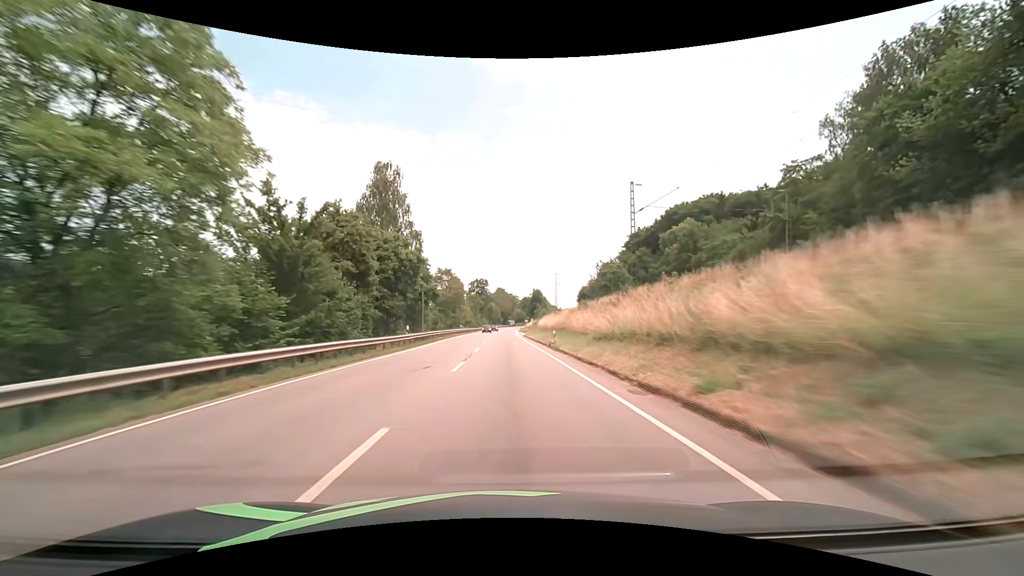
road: primary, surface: asphalt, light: Day
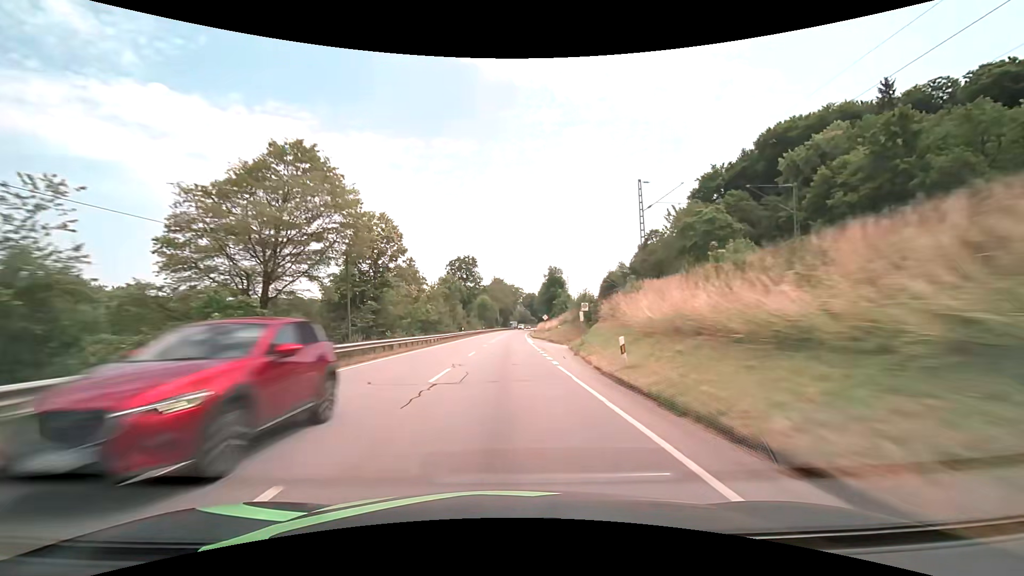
(-0.1, +63.4) m; 0°
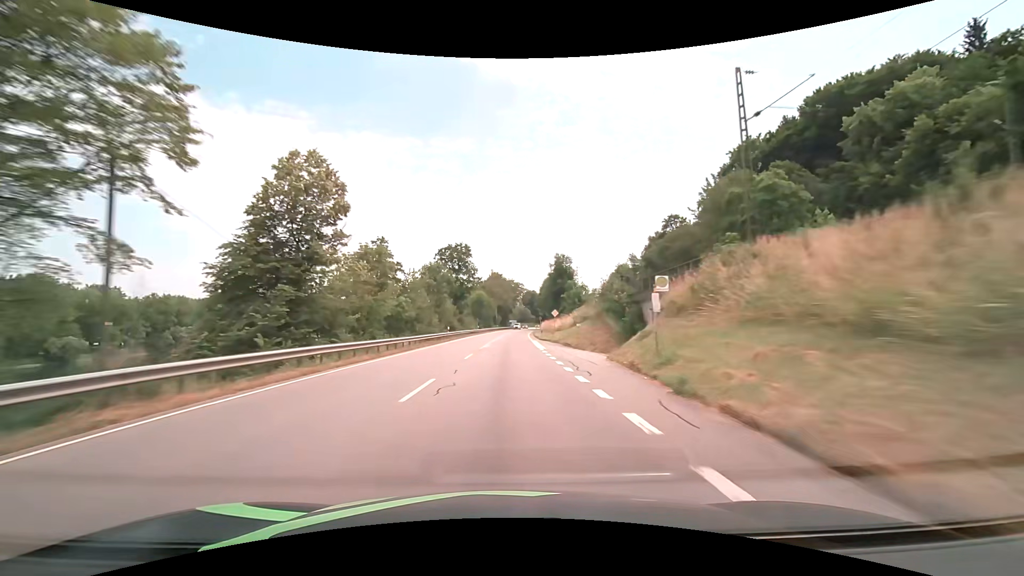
(0.0, +15.8) m; 0°
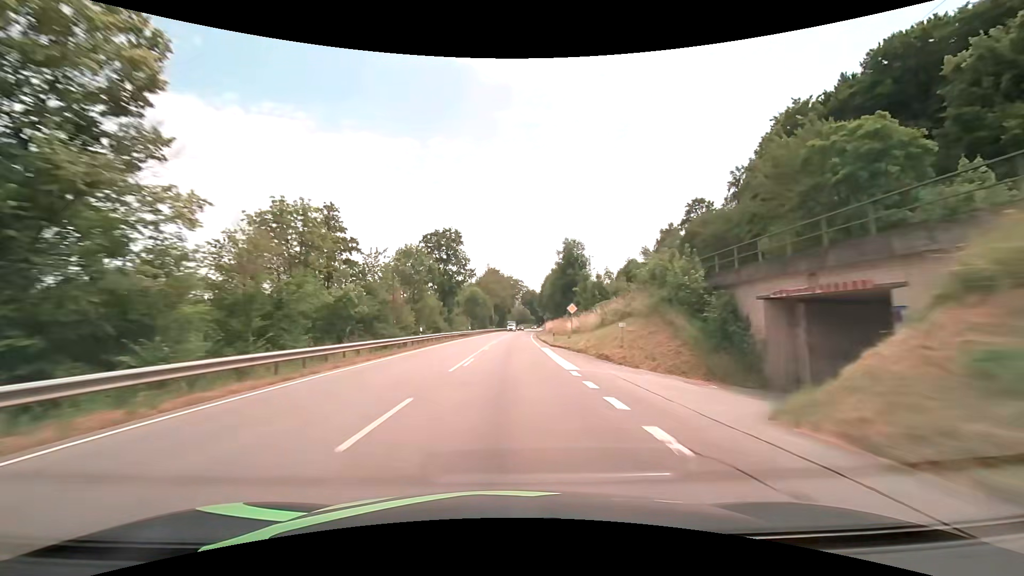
(0.0, +15.8) m; 0°
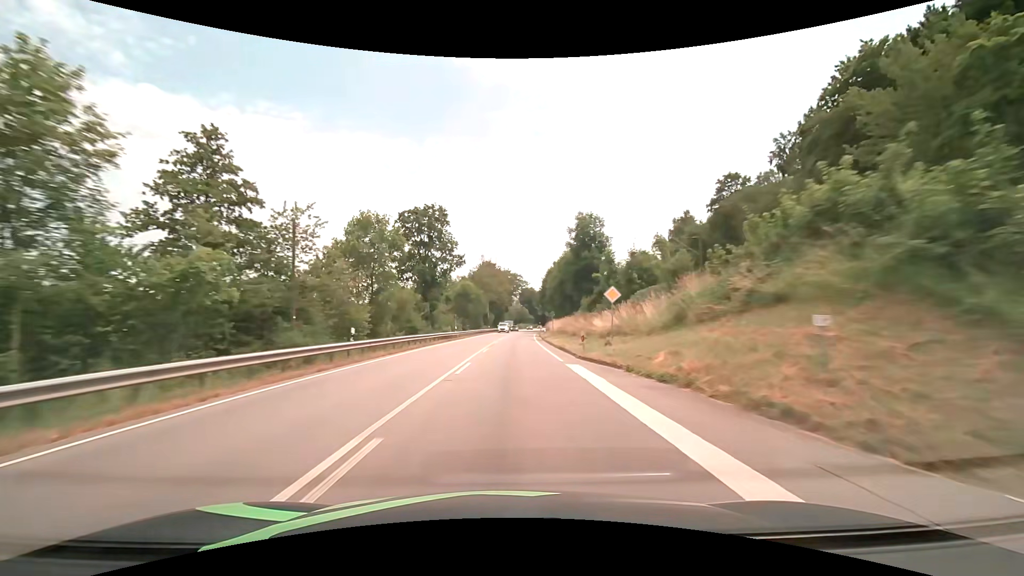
(0.0, +15.8) m; 0°
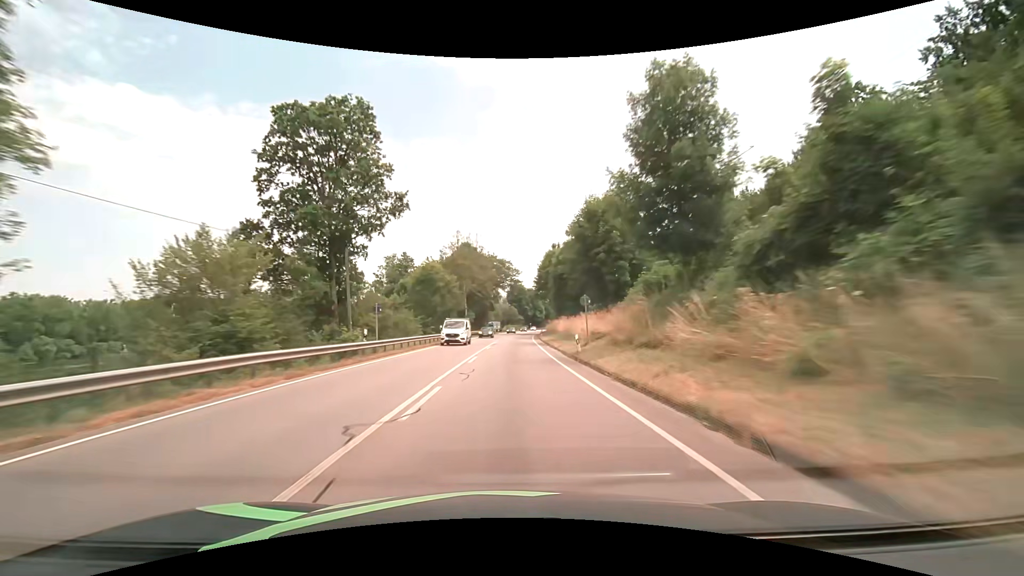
(+0.3, +31.6) m; +1°
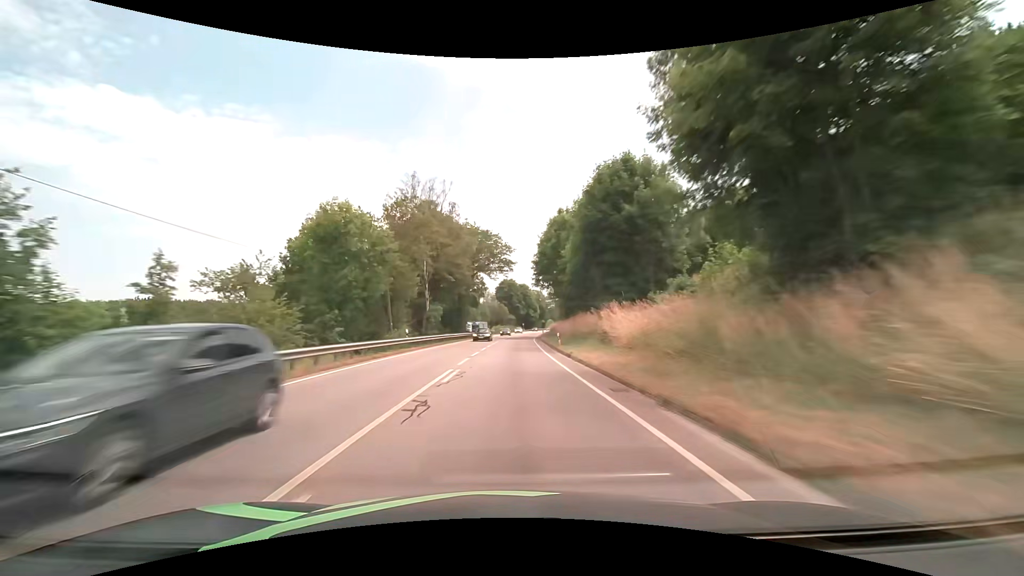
(+0.4, +31.6) m; +1°
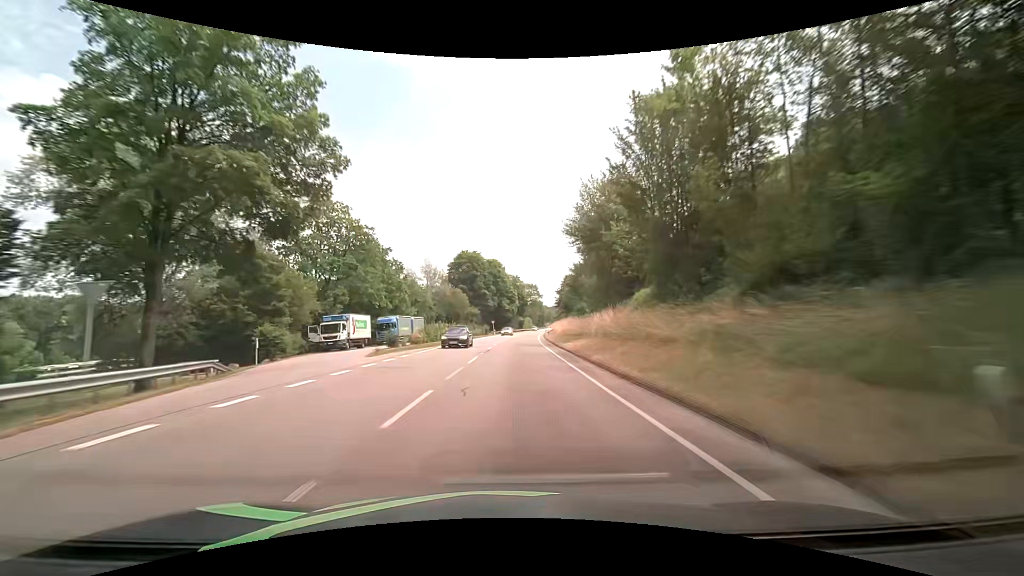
(+2.1, +78.9) m; +3°
(0, +10) (0, +20) (+1, +30) (+1, +40) (+1, +50) (+2, +60) (+3, +70) (+3, +80) (+4, +90) (+5, +100) m
